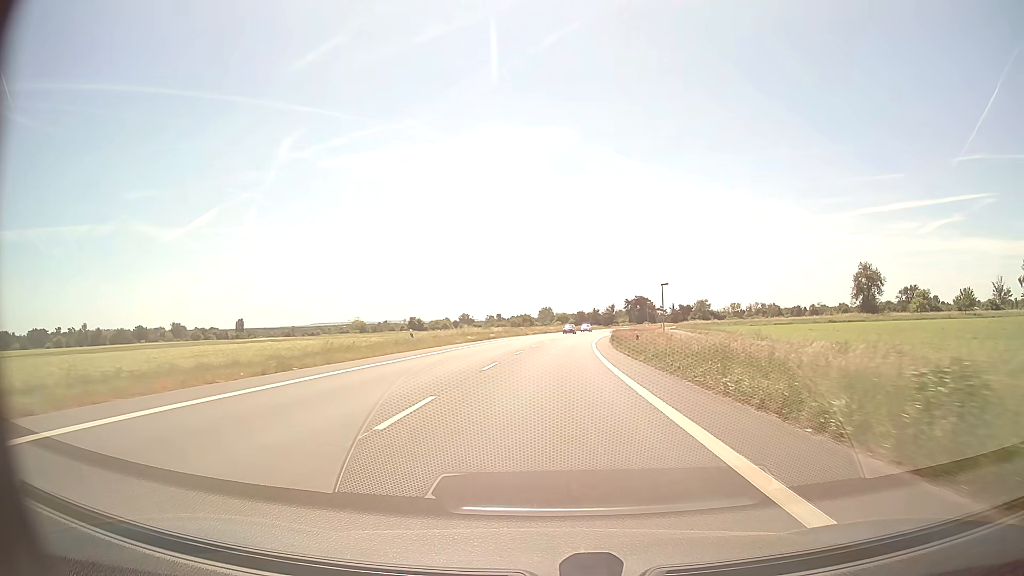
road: primary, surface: asphalt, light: Day
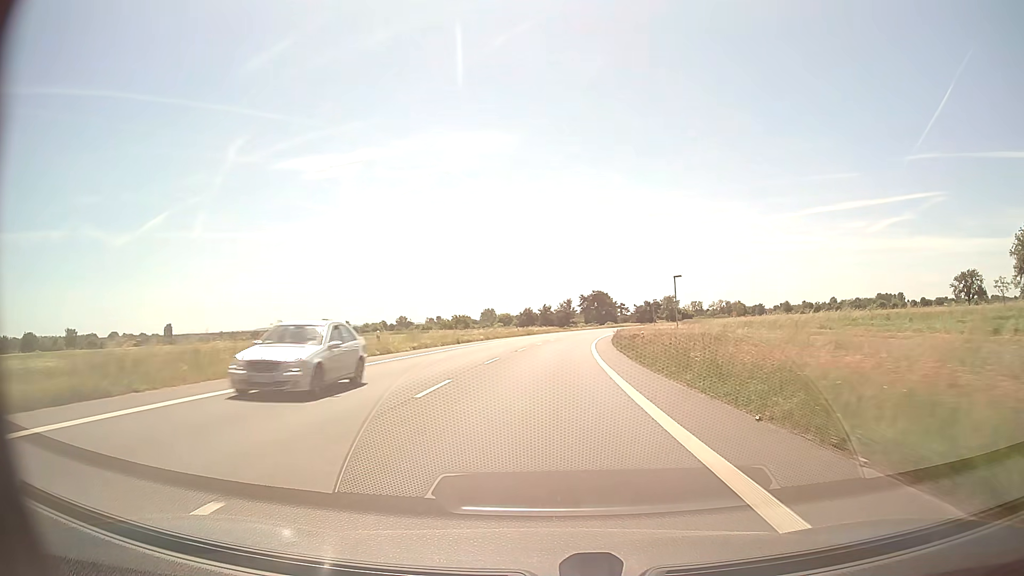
(+2.4, +55.9) m; +5°
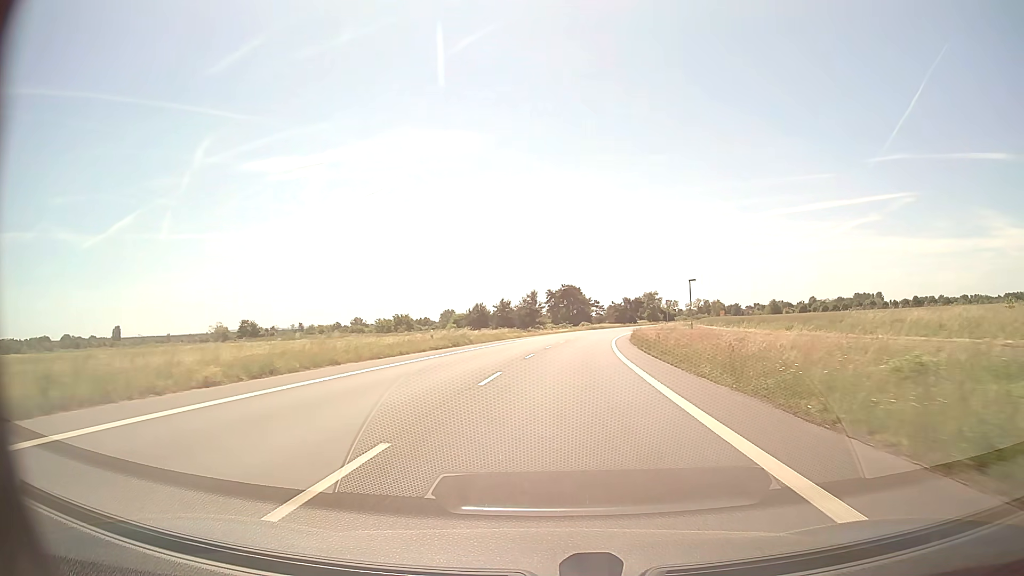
(+1.1, +44.7) m; +3°
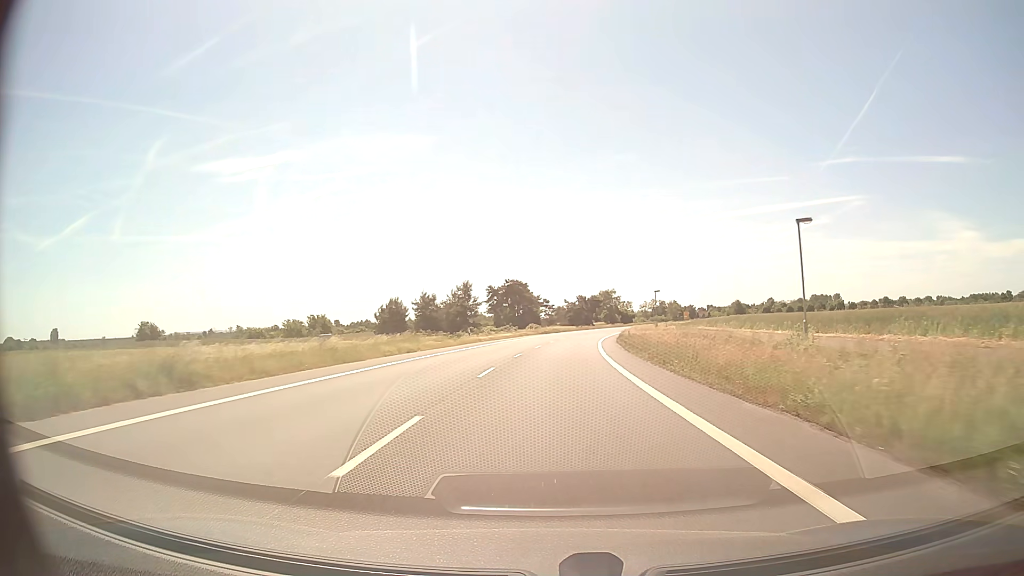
(+1.4, +33.5) m; +5°
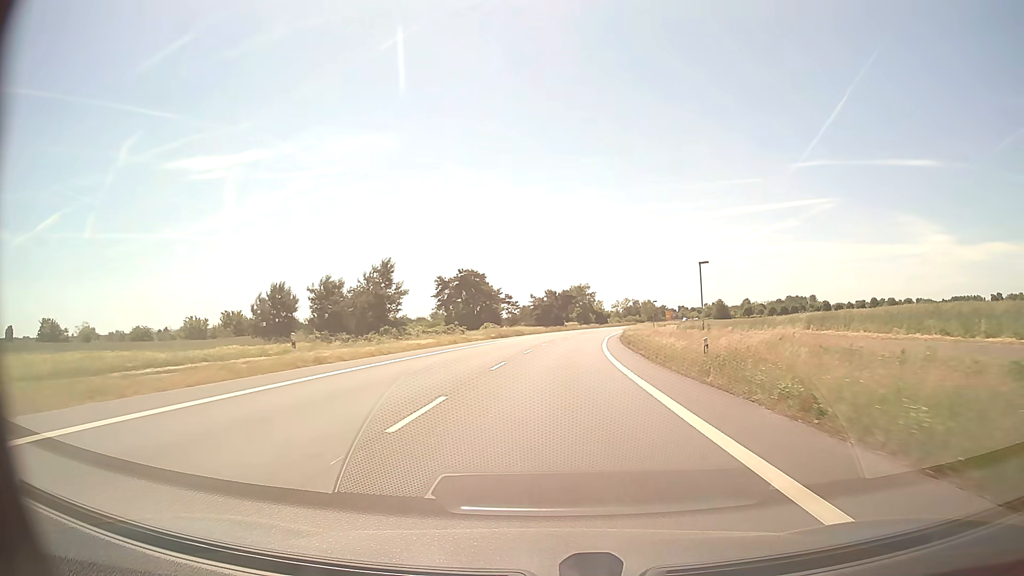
(+0.9, +33.7) m; +3°
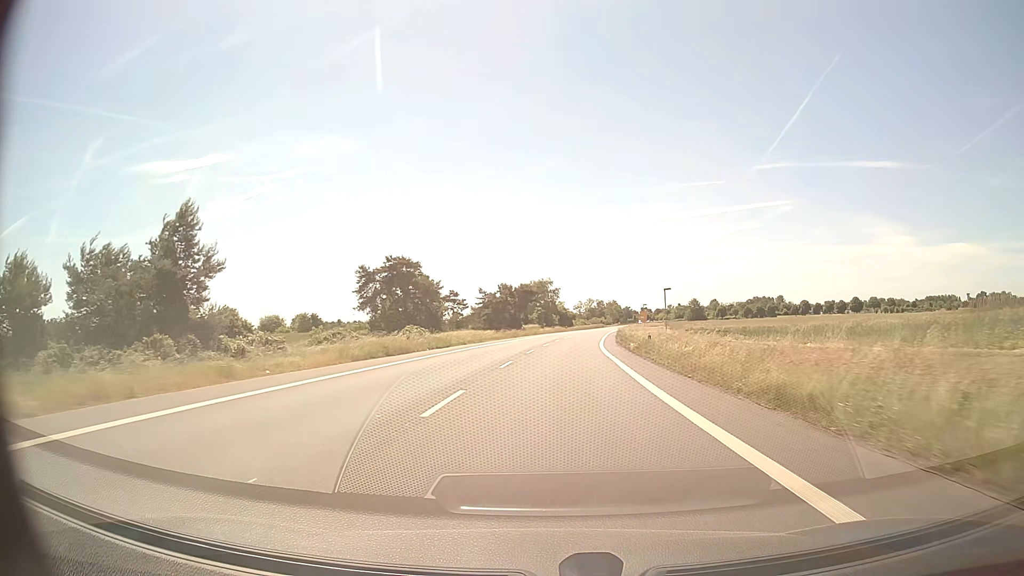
(+1.0, +34.0) m; +3°
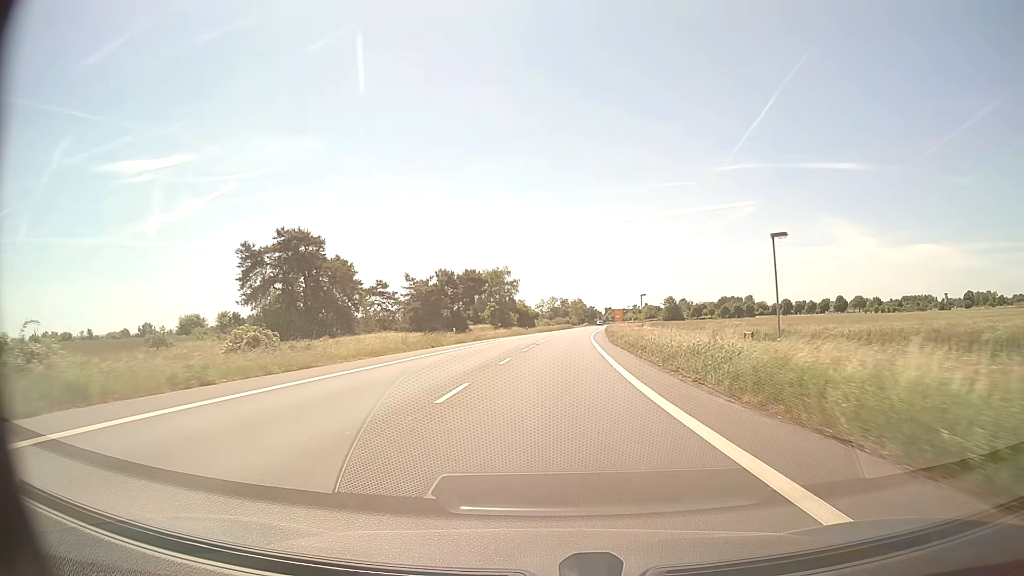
(+1.1, +34.2) m; +3°
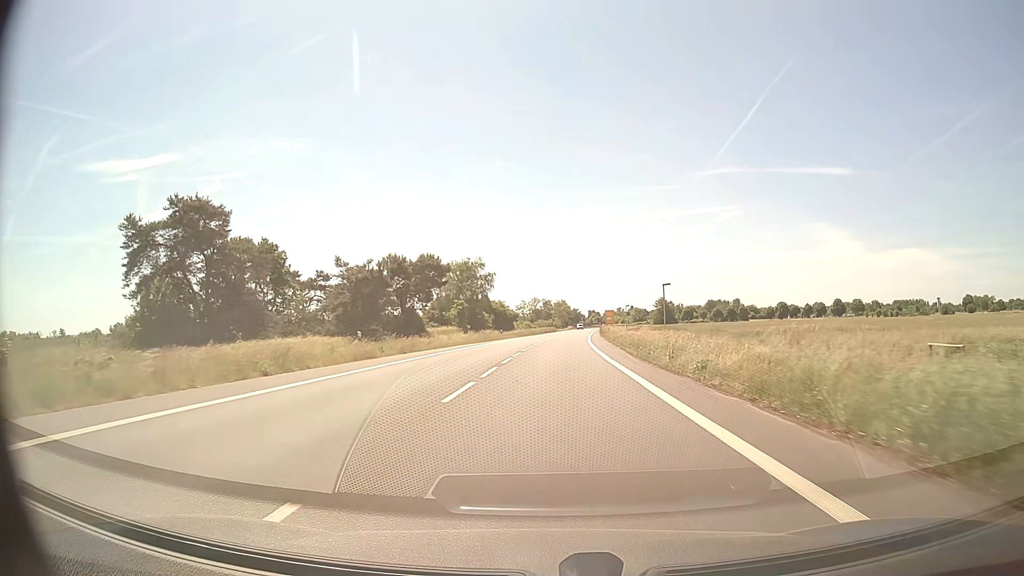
(+0.3, +22.9) m; +2°
(0, +10) (0, +20) (+1, +30) (+1, +40) (+1, +50) (+2, +60) (+3, +70) (+3, +80) (+4, +90) (+5, +100) m
